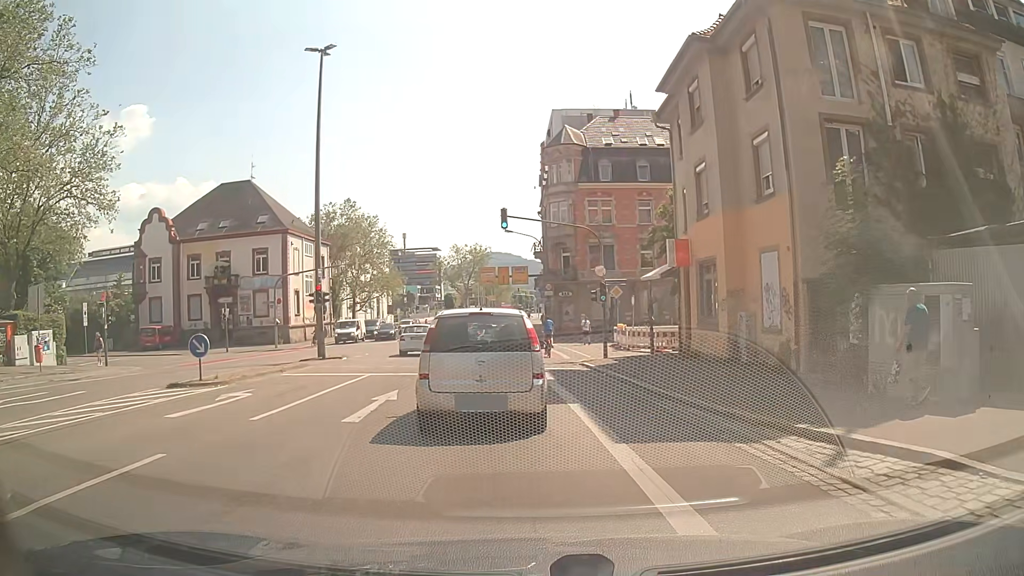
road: secondary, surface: asphalt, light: Day
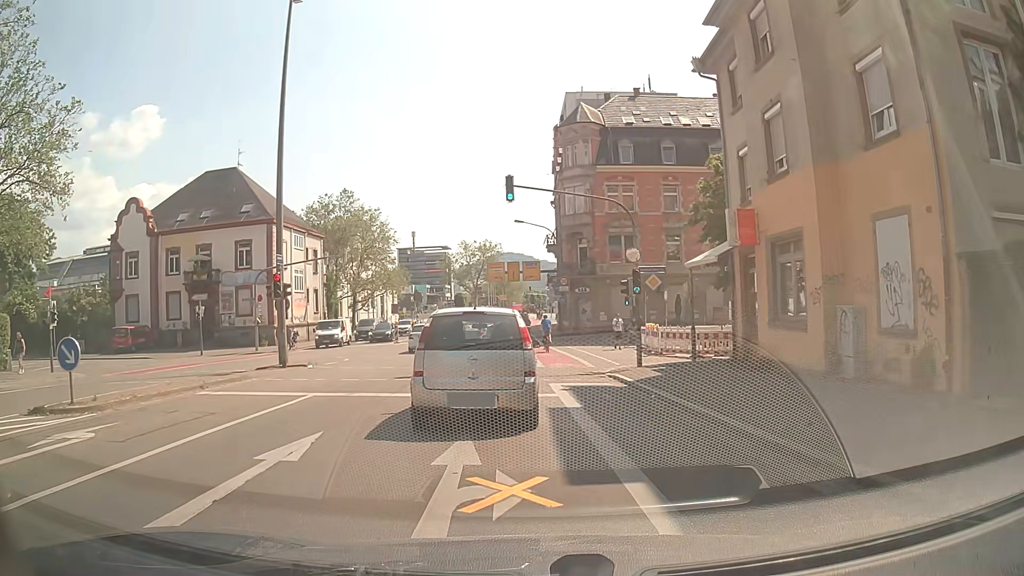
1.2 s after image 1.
(0.0, +6.1) m; -1°
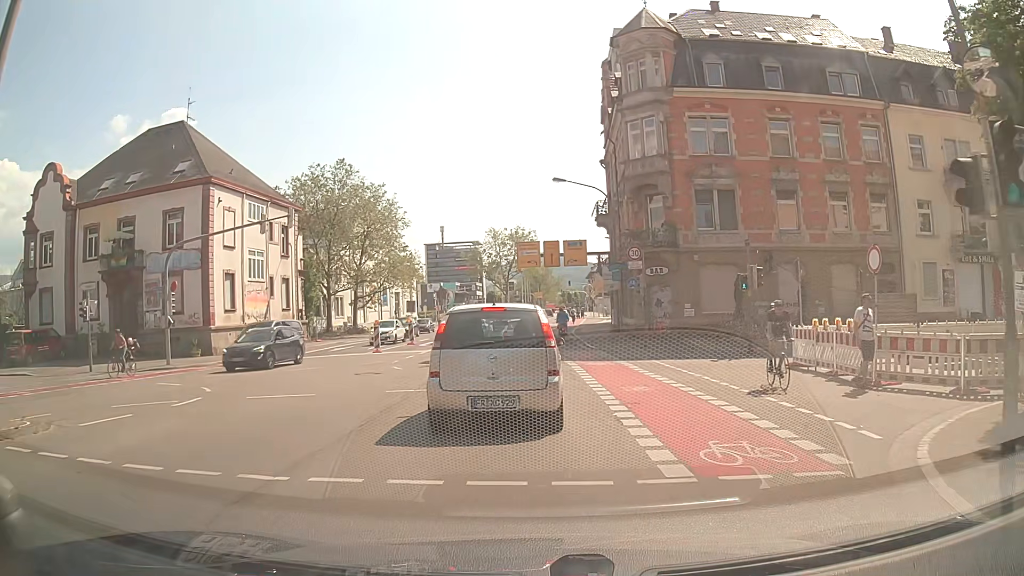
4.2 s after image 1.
(-0.8, +16.7) m; -3°
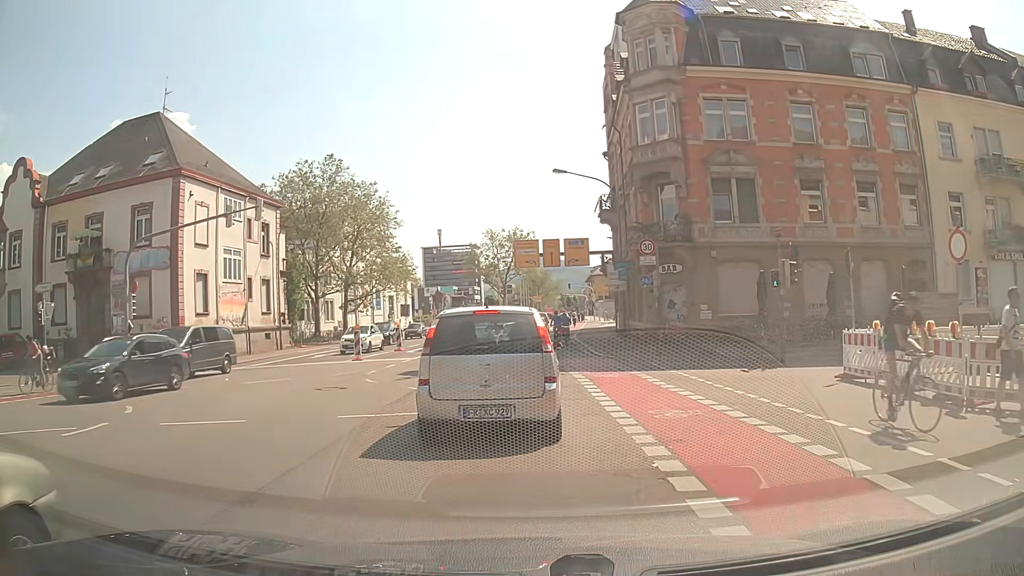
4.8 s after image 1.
(+0.1, +3.4) m; +1°
